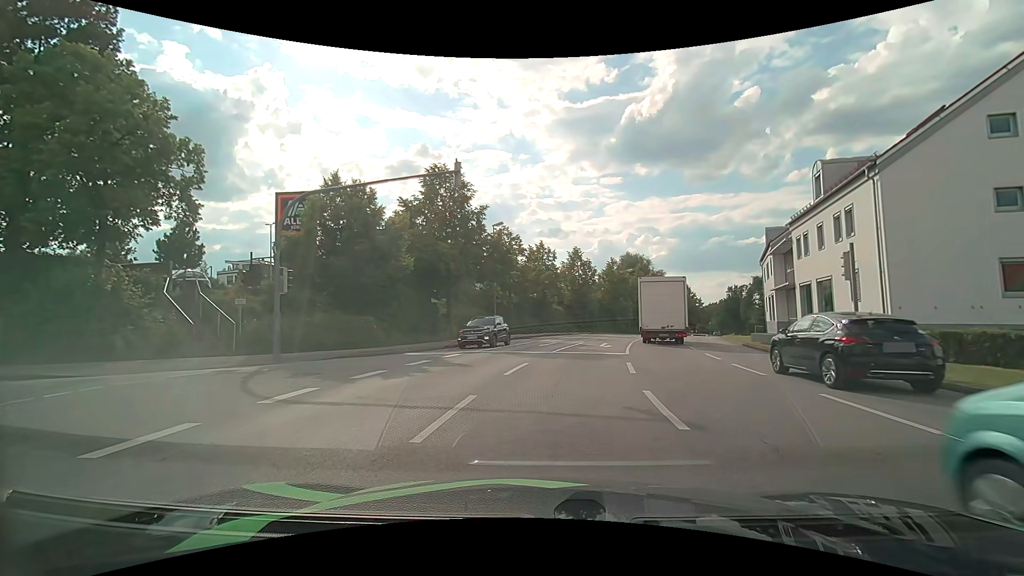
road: tertiary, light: Day
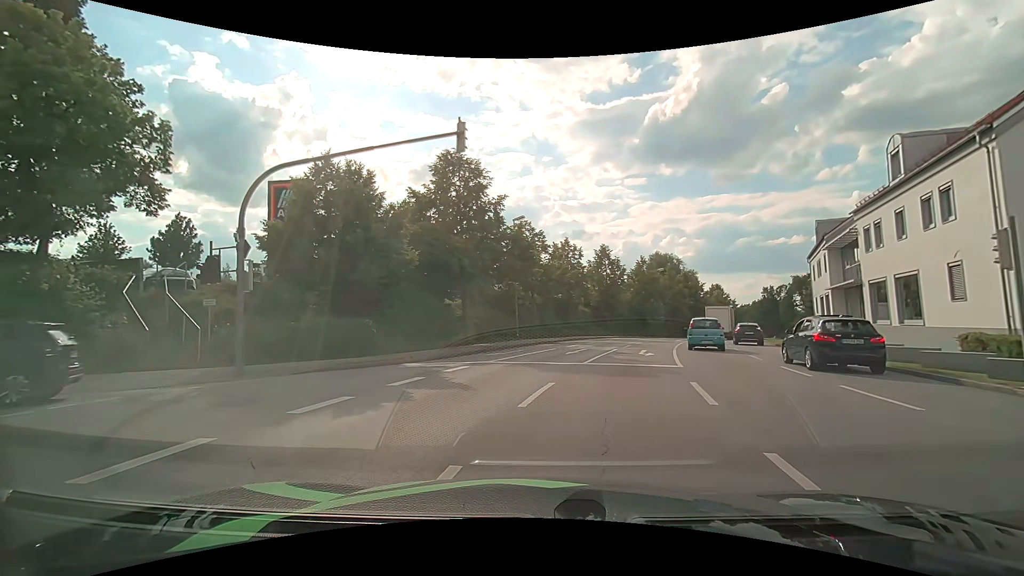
(0.0, +4.0) m; -3°
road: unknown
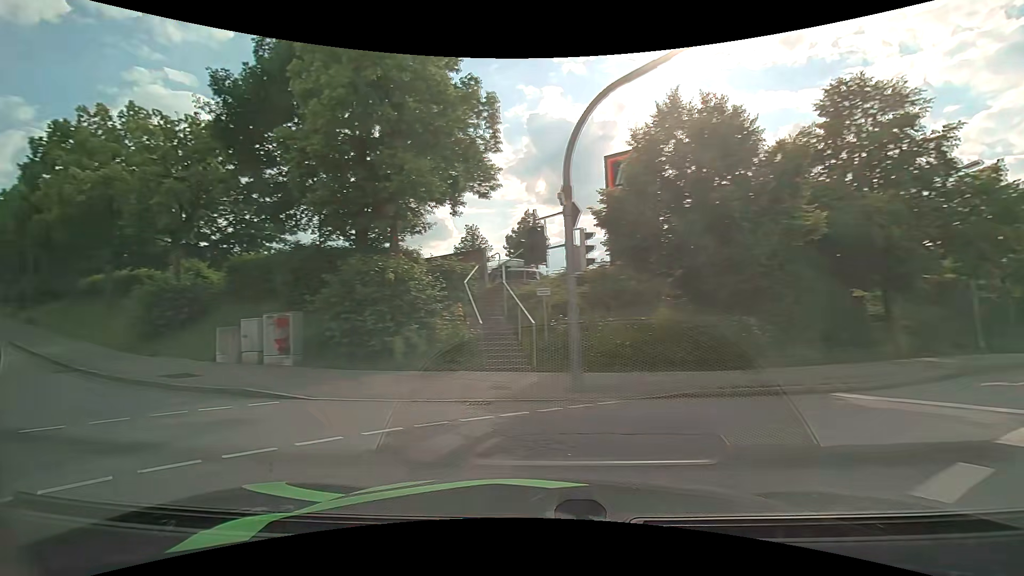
(-1.8, +5.9) m; -38°
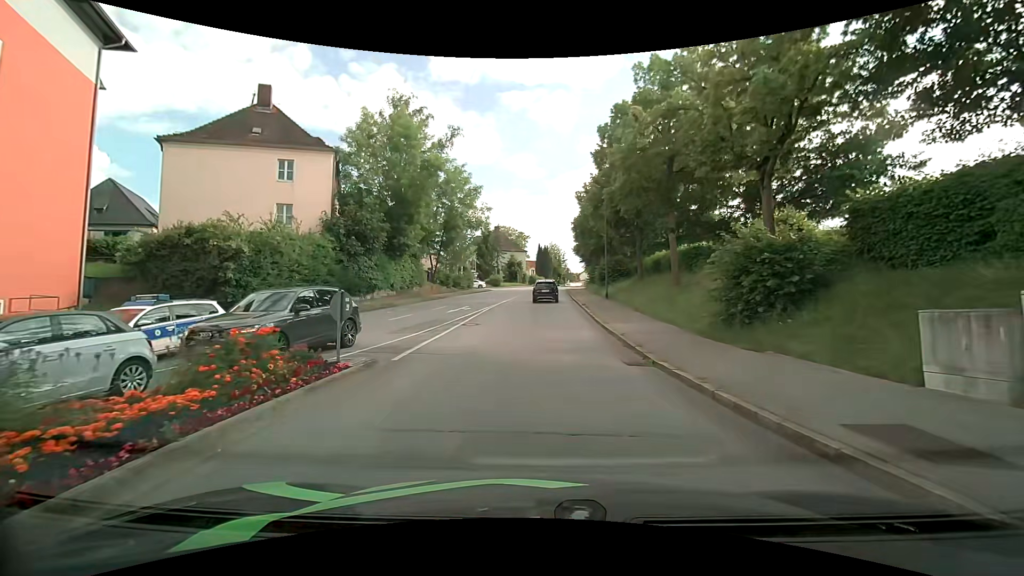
(-5.8, +8.1) m; -56°
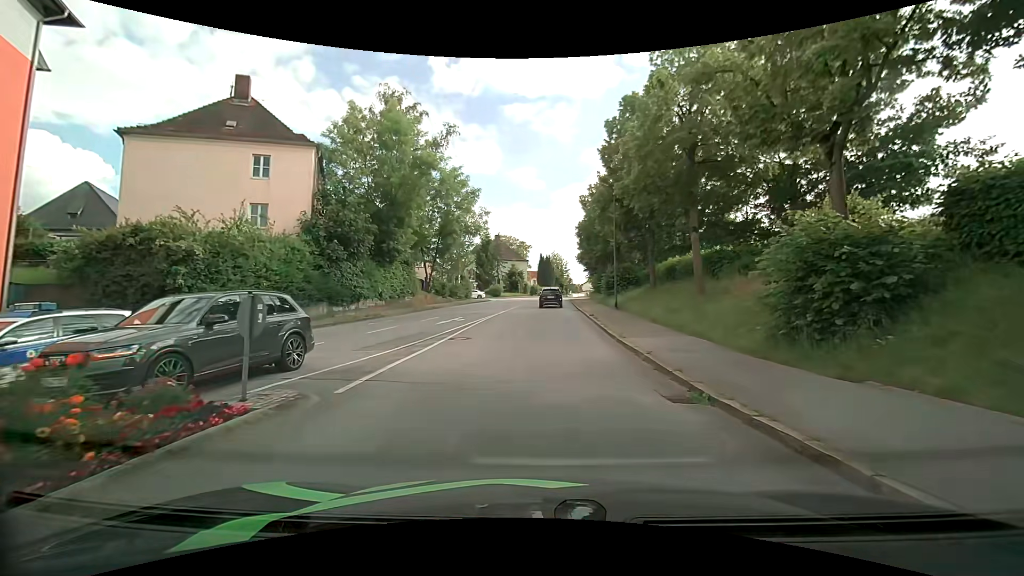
(0.0, +3.3) m; 0°
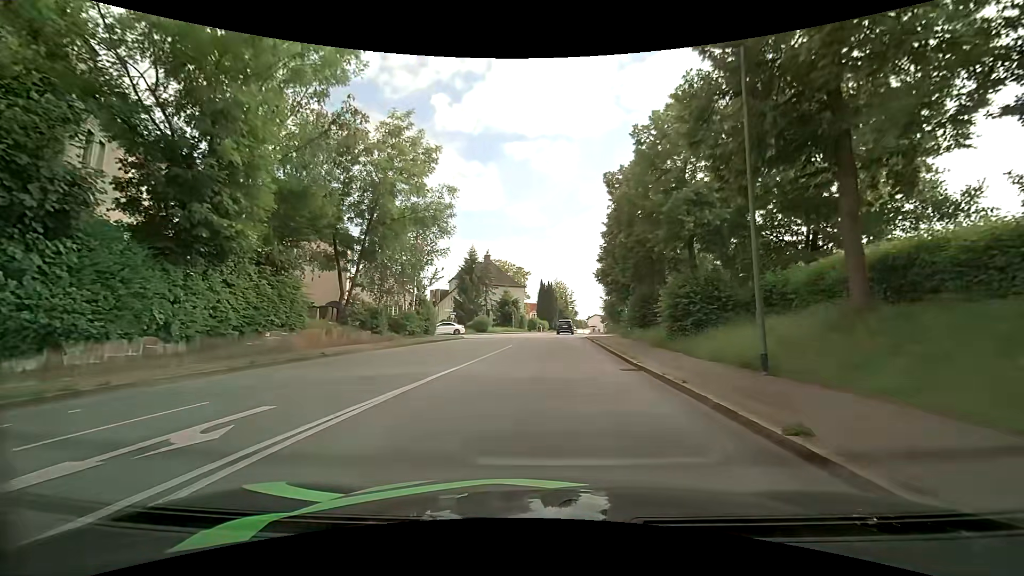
(0.0, +20.2) m; -1°
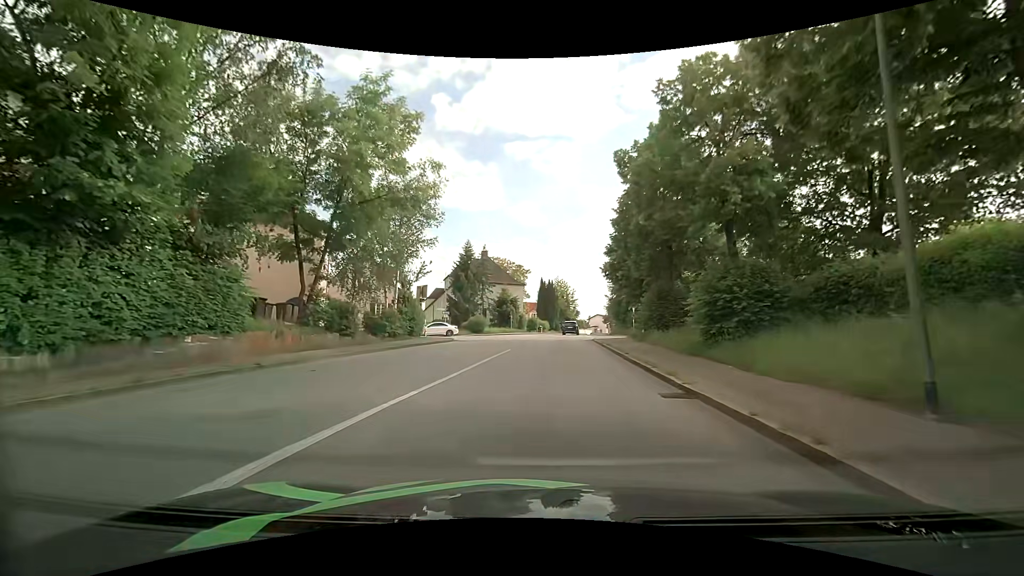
(0.0, +4.4) m; +1°
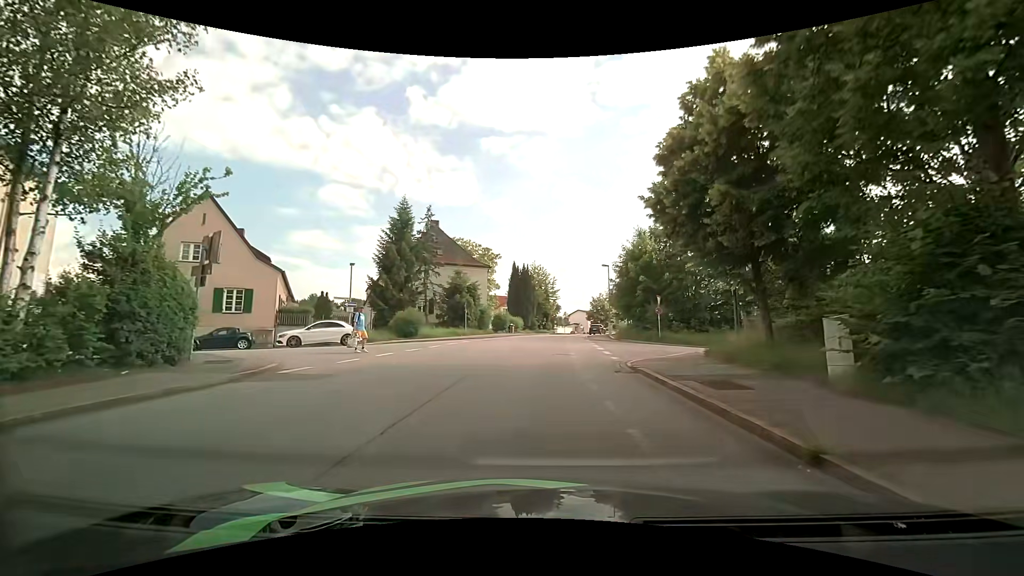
(+0.3, +20.5) m; +3°
(0, +10) (+2, +20) (+9, +26) (+19, +28) (+29, +27) (+39, +26) (+48, +24) (+58, +20) (+67, +16) (+76, +12) m
